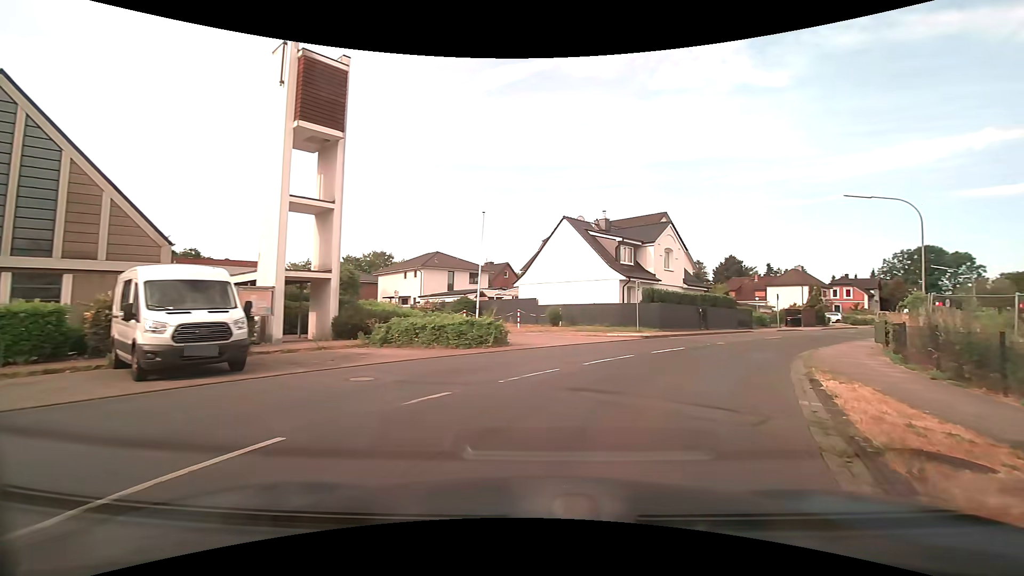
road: residential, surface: asphalt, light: Day
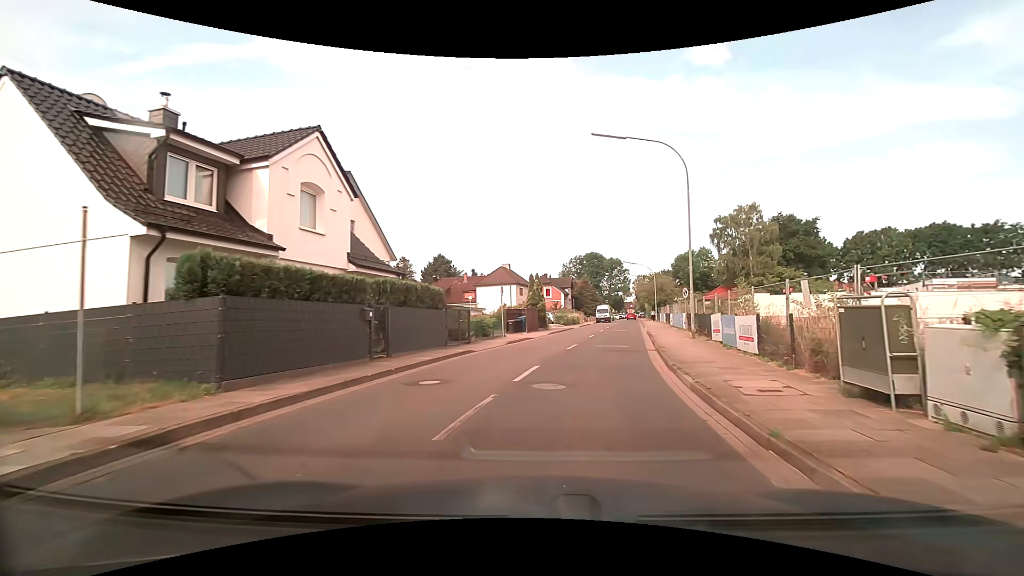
(+6.6, +18.6) m; +33°
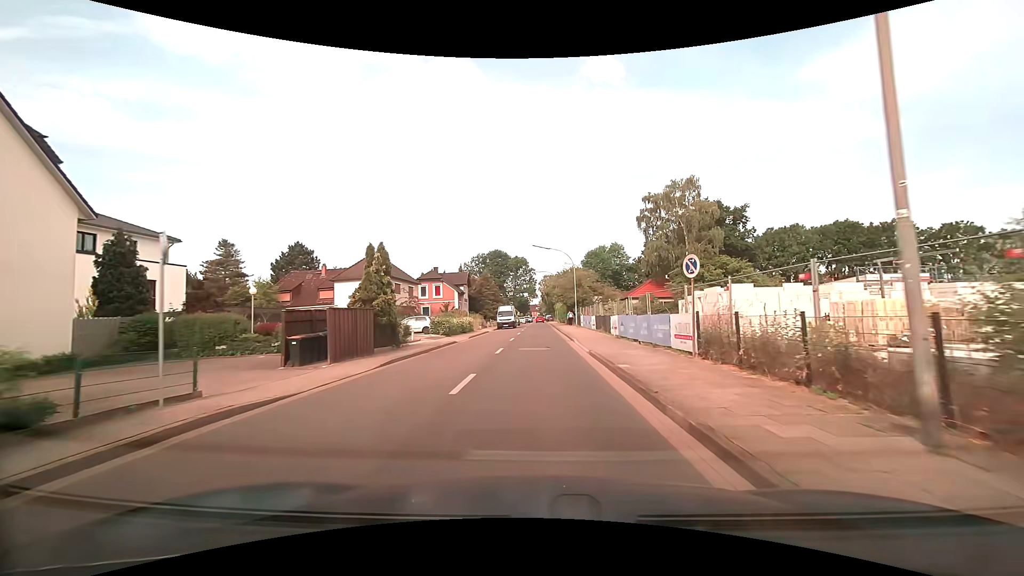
(+2.5, +19.2) m; +11°
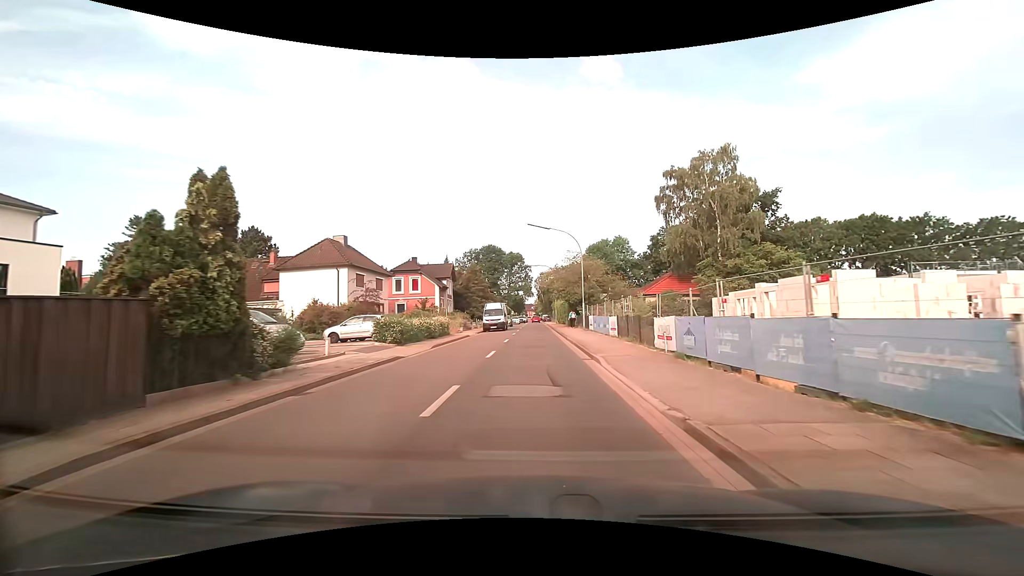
(0.0, +11.1) m; 0°
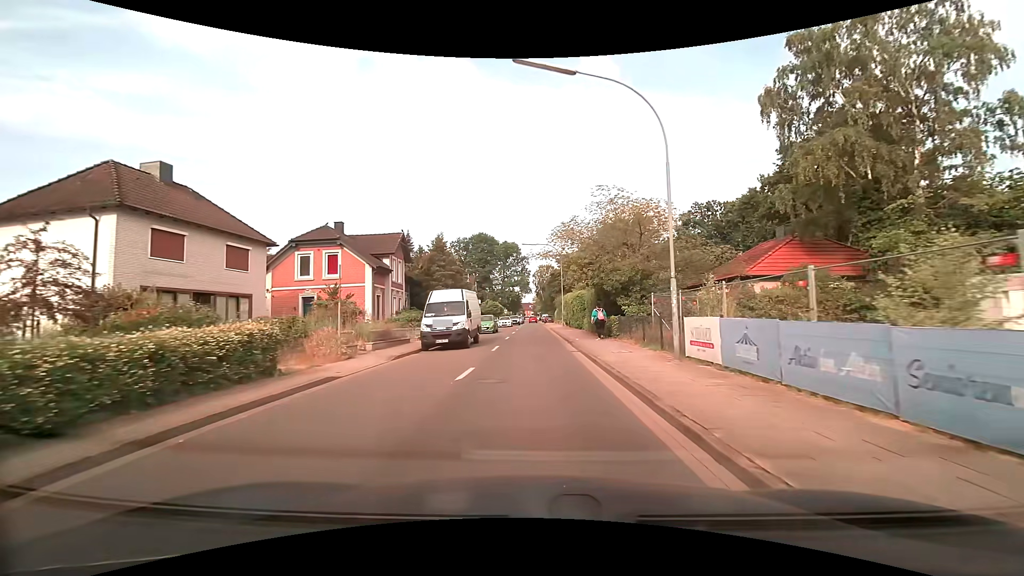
(+0.1, +24.2) m; 0°
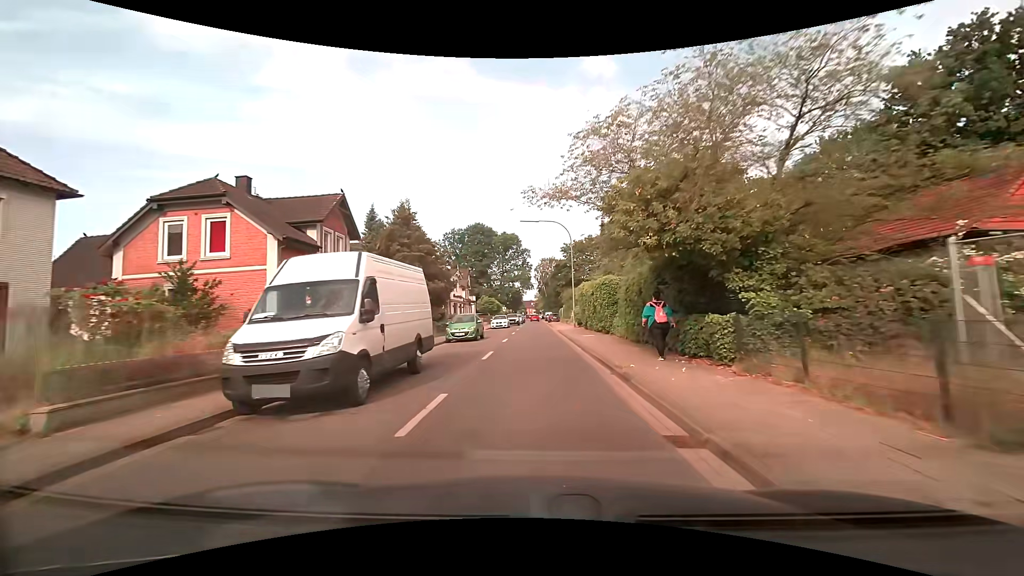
(0.0, +13.4) m; 0°
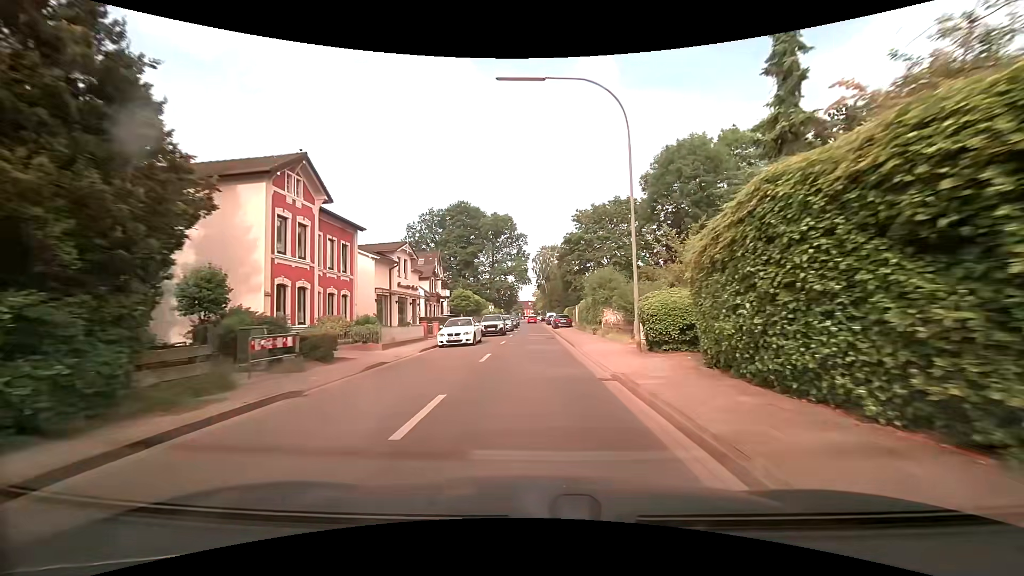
(0.0, +27.3) m; 0°
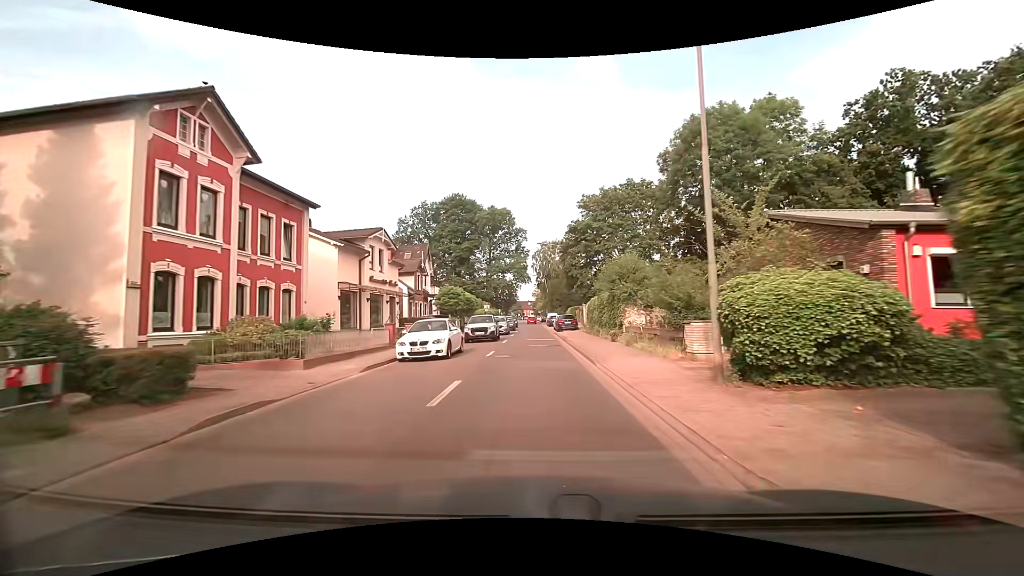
(0.0, +7.1) m; 0°
(0, +10) (0, +20) (0, +30) (0, +40) (0, +50) (0, +60) (0, +70) (0, +80) (0, +90) (0, +100) m
